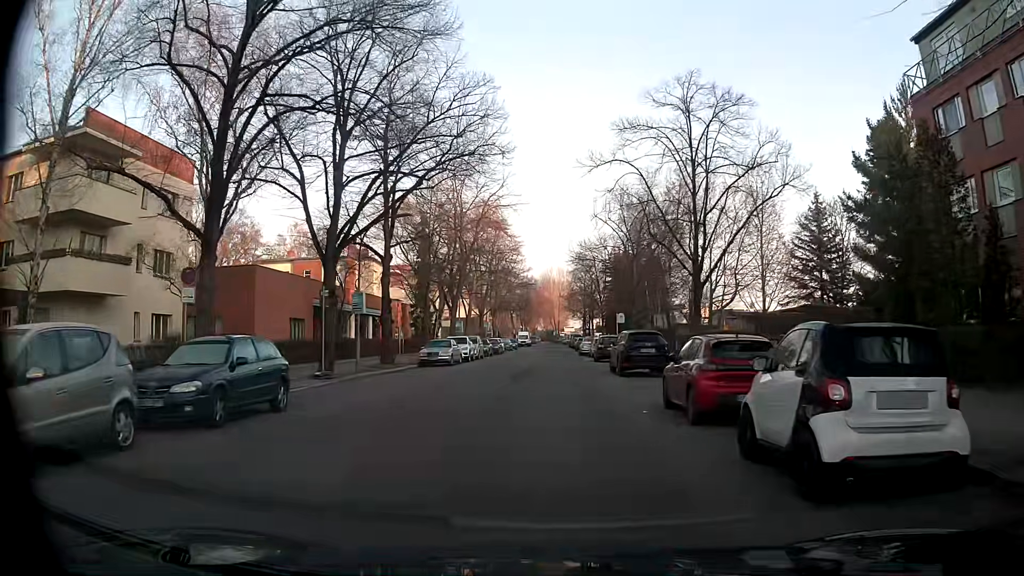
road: residential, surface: asphalt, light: Day
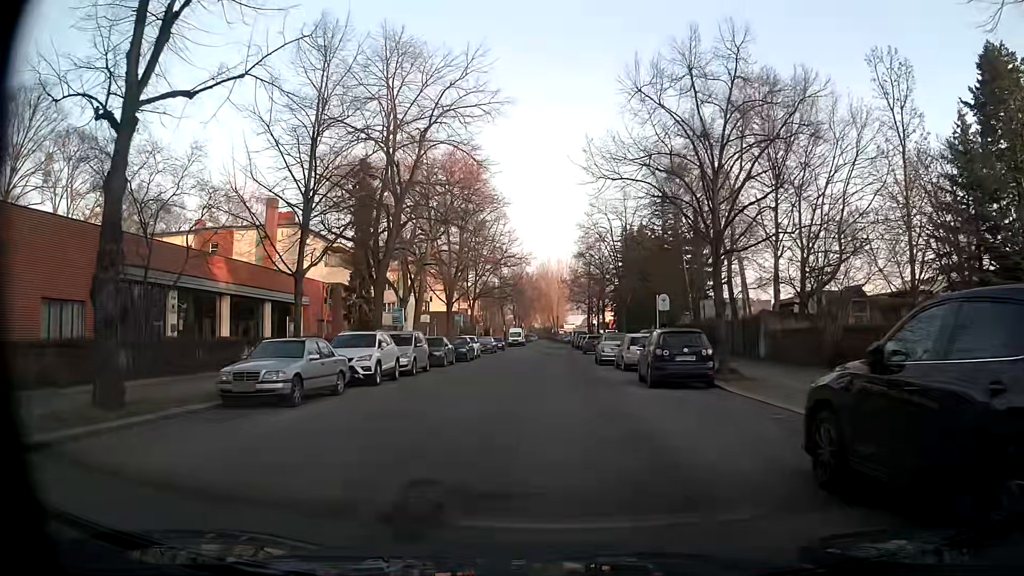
(+0.4, +21.7) m; -1°
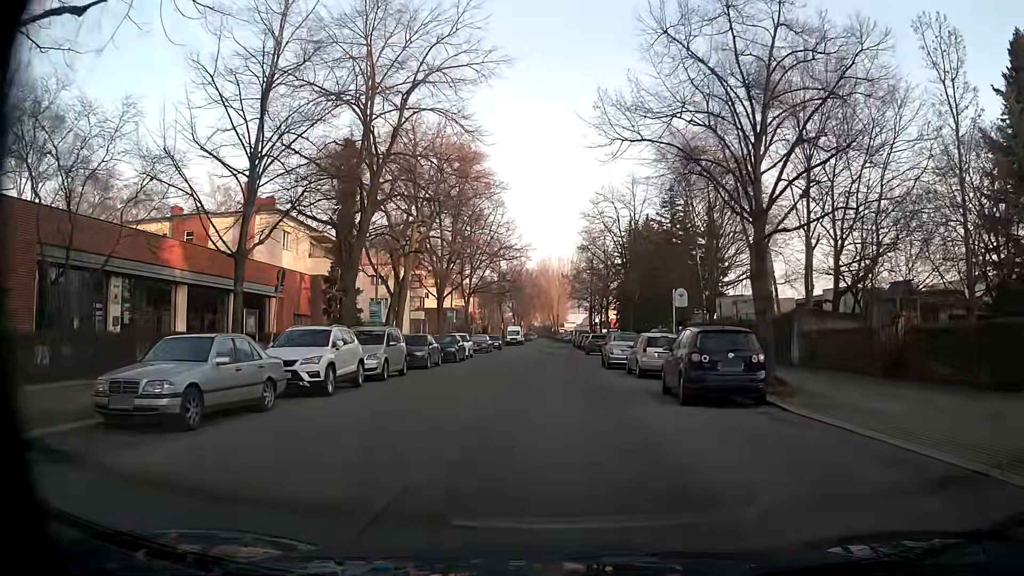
(+0.1, +4.4) m; +1°
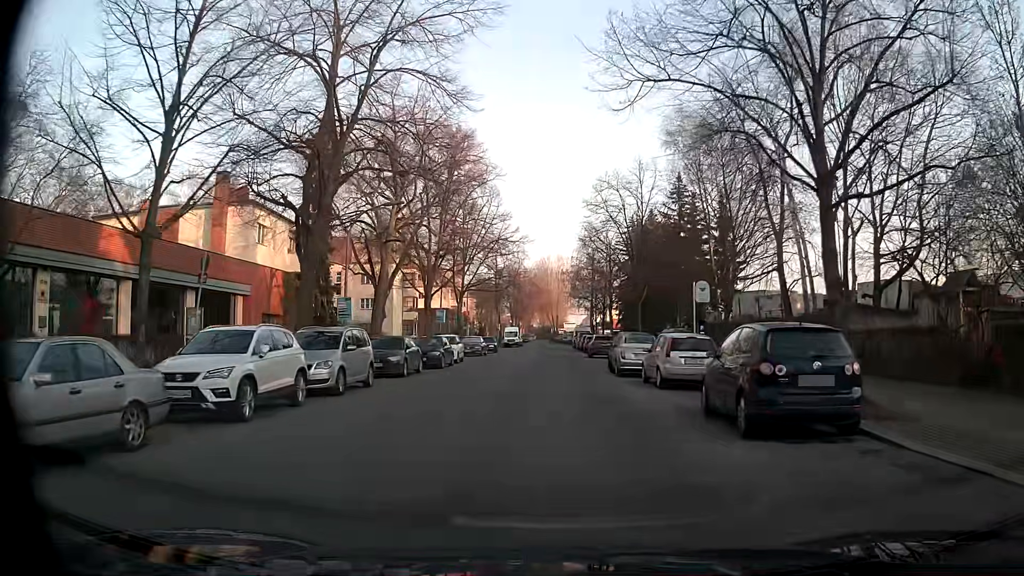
(+0.1, +4.4) m; +1°
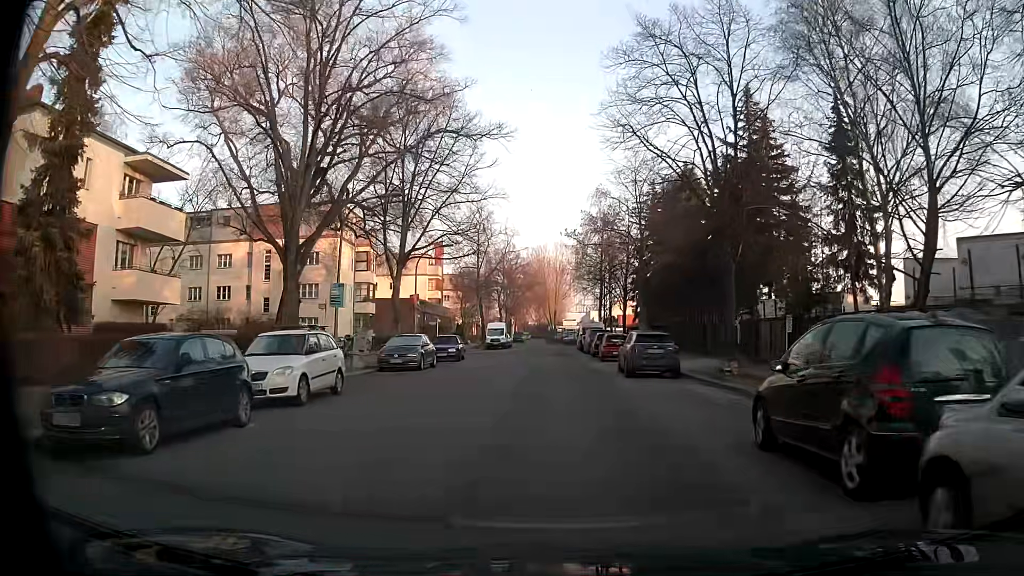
(0.0, +22.0) m; +1°
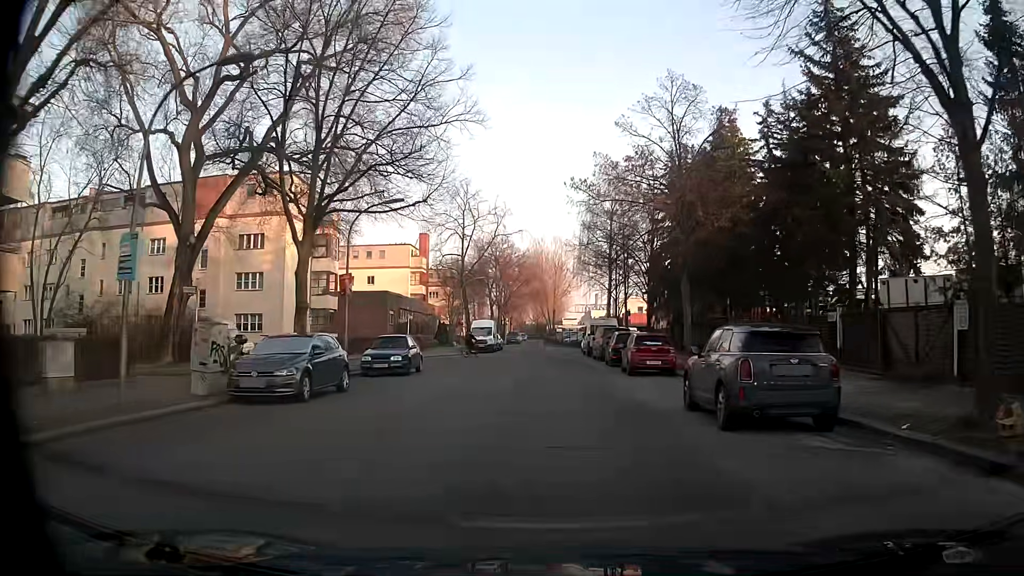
(-0.1, +12.7) m; 0°
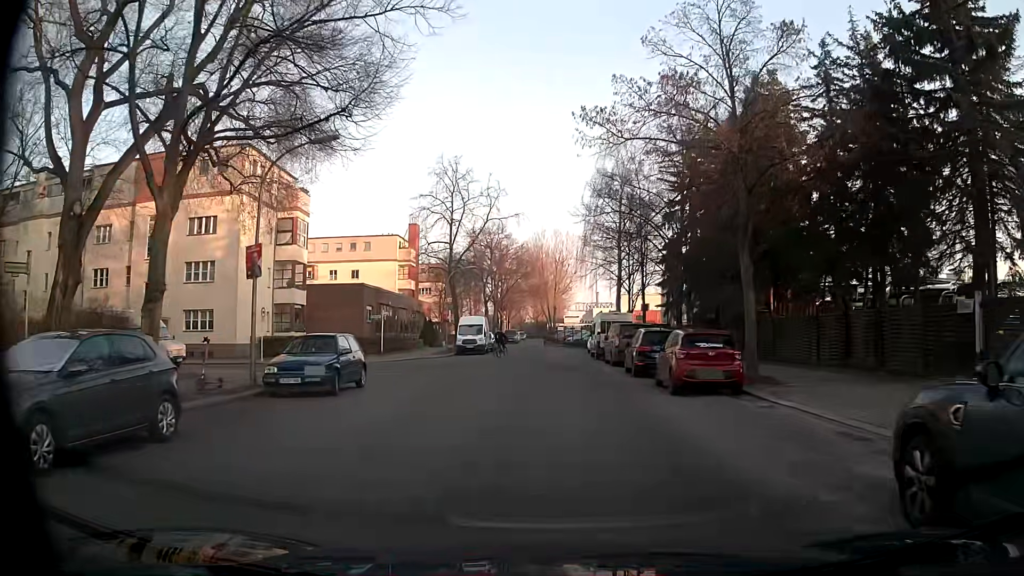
(-0.1, +8.2) m; 0°
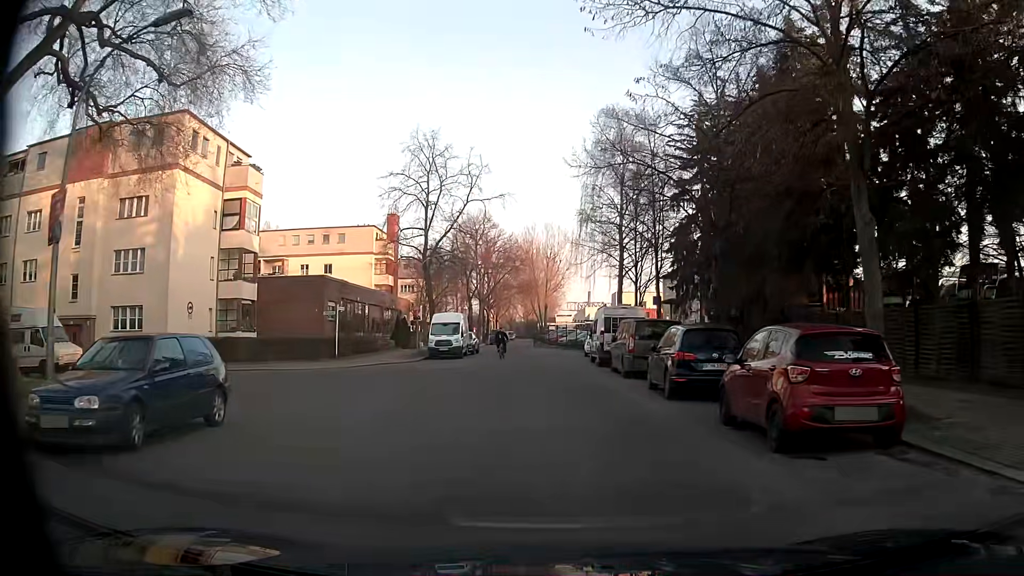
(+0.1, +7.6) m; -2°
